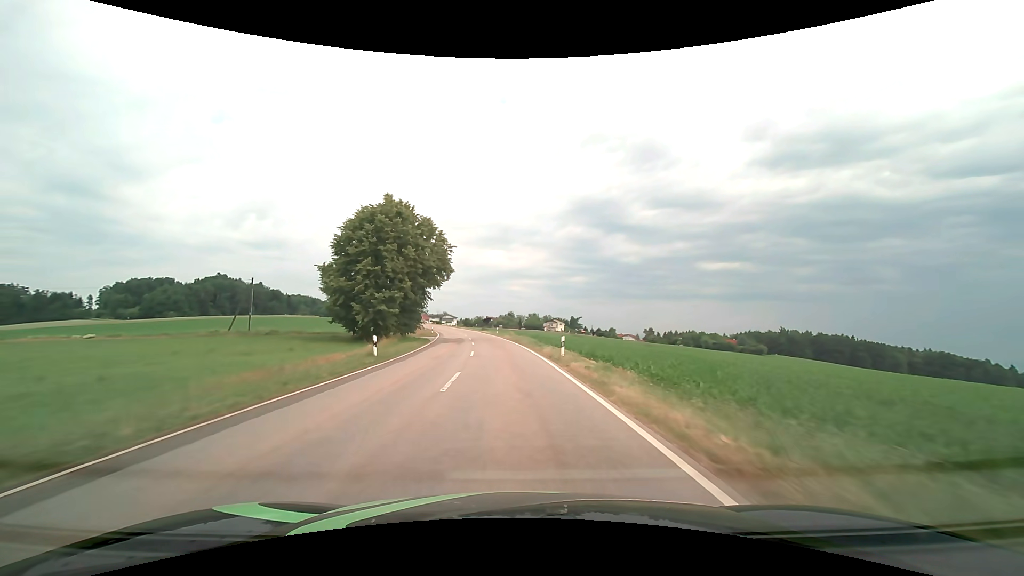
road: tertiary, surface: asphalt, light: Day
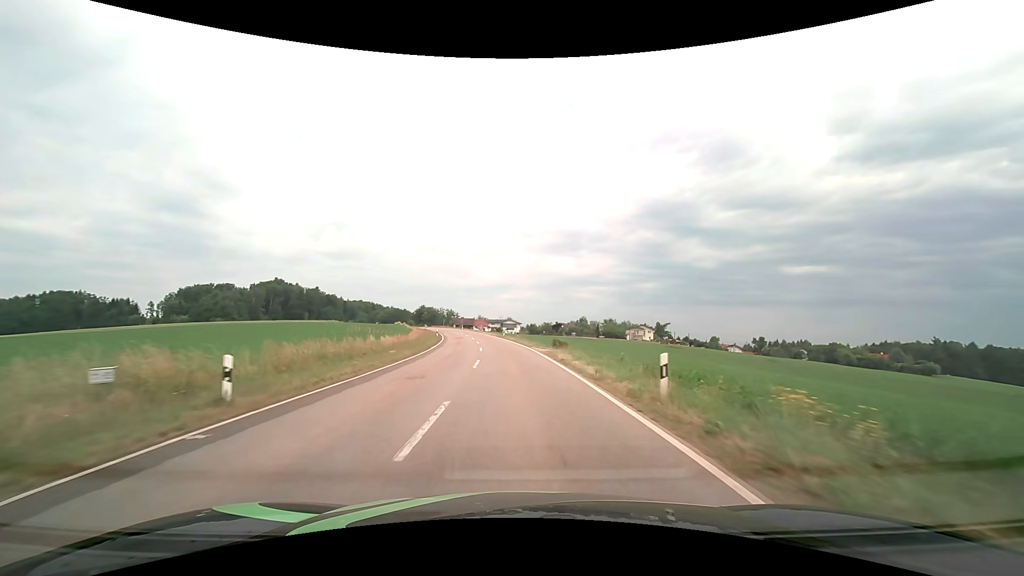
(-3.8, +52.0) m; -8°
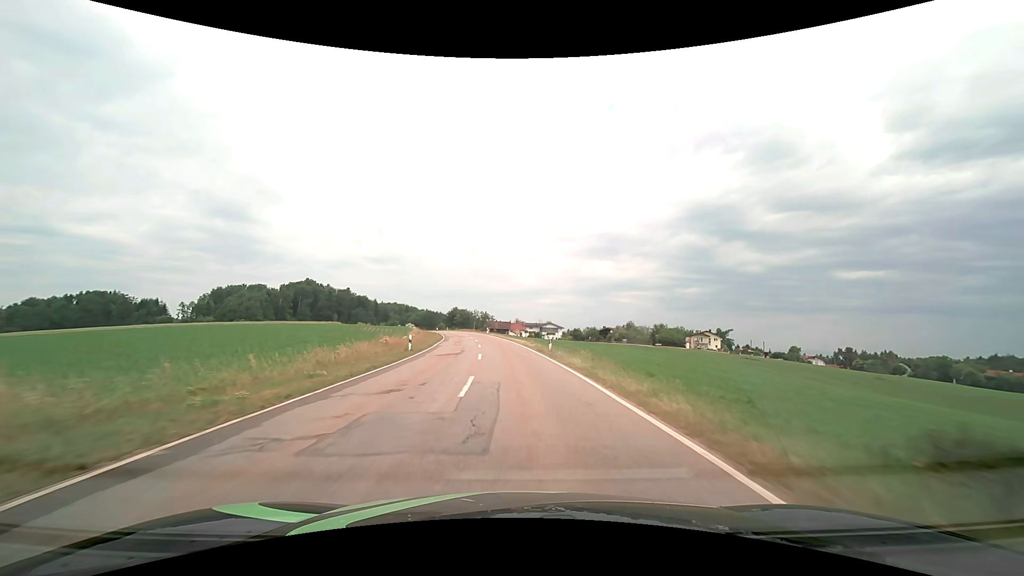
(-1.3, +30.9) m; -5°
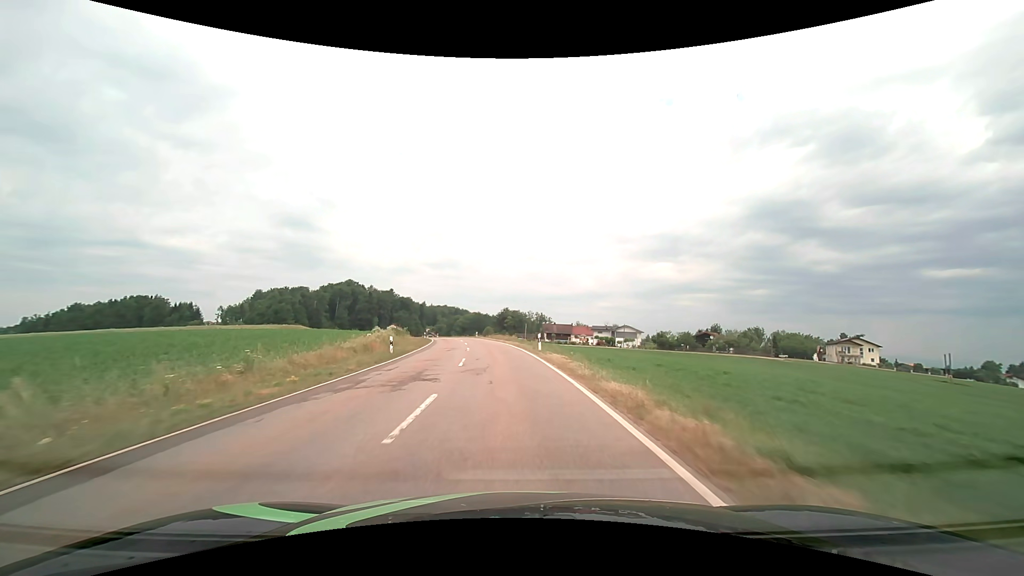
(-2.7, +50.4) m; -7°
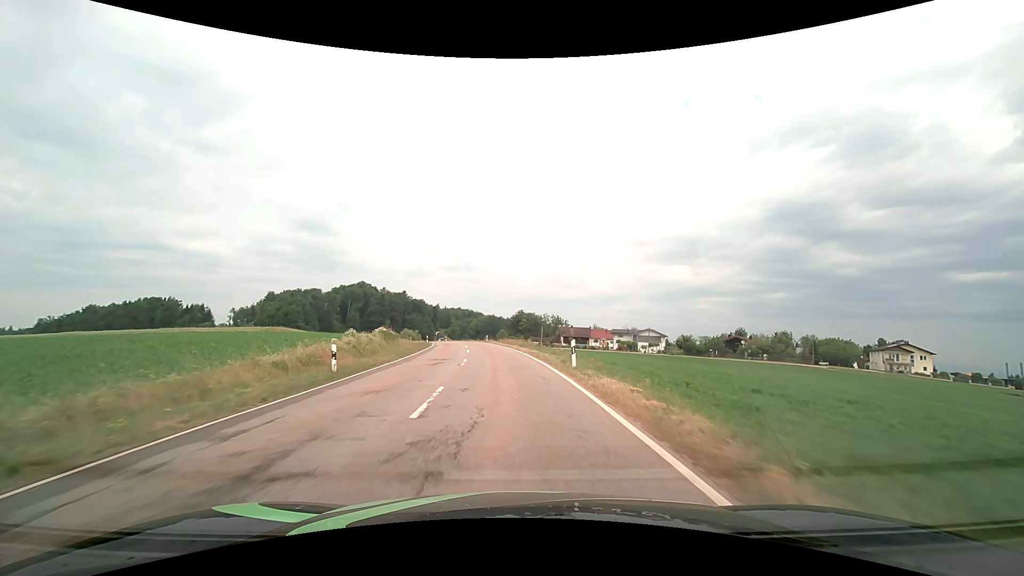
(-0.1, +9.9) m; -2°
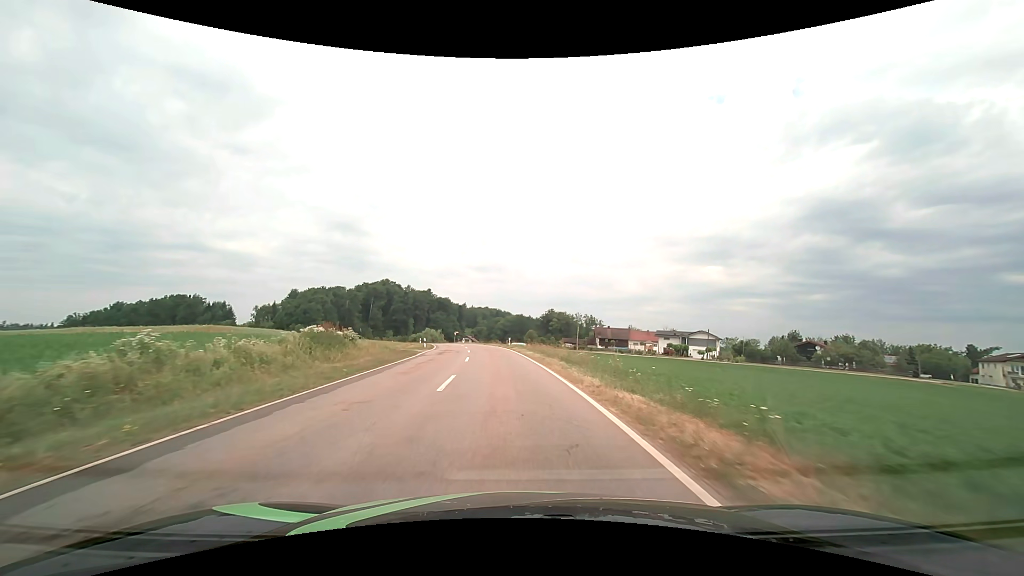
(-0.5, +19.6) m; -3°
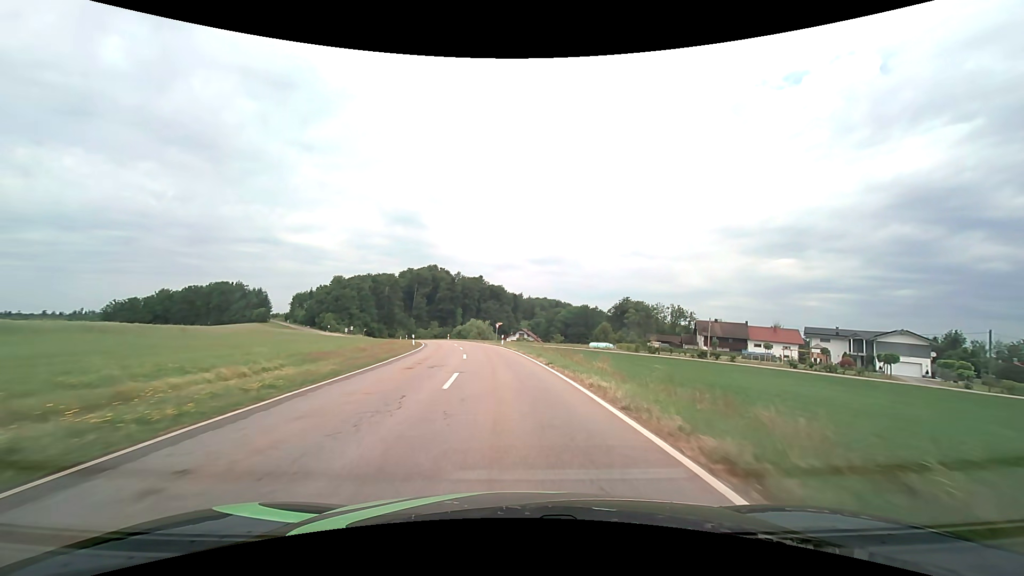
(-3.2, +46.9) m; -7°
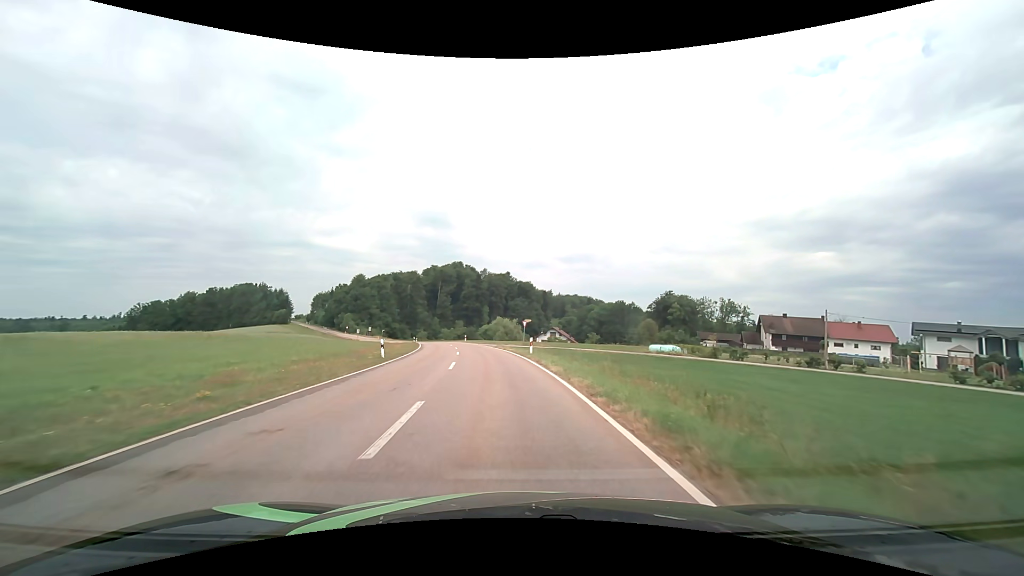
(-0.4, +17.6) m; -3°
(0, +10) (-1, +20) (-2, +30) (-3, +40) (-5, +50) (-7, +60) (-9, +69) (-11, +79) (-14, +89) (-17, +98) m
